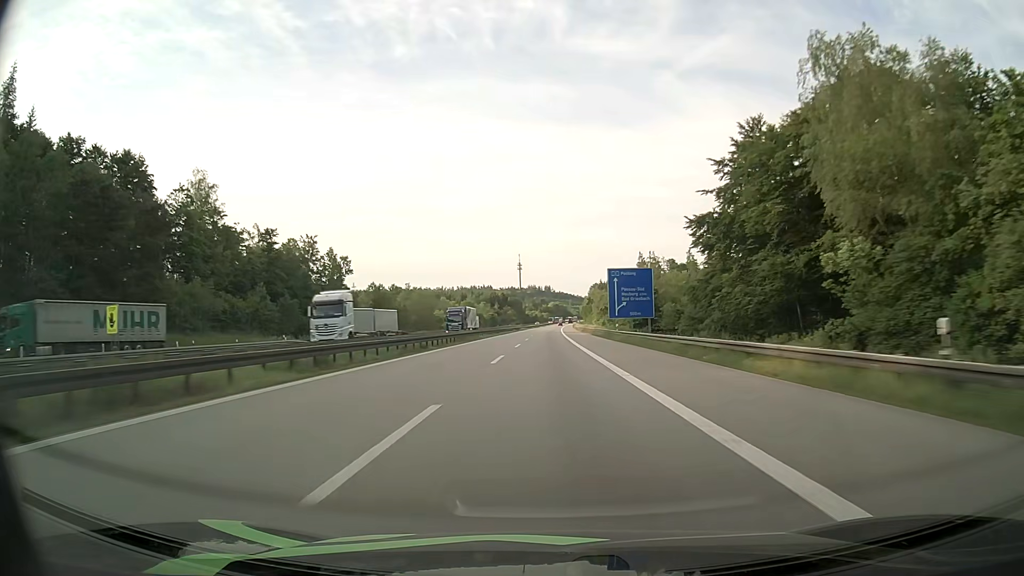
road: motorway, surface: asphalt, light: Day
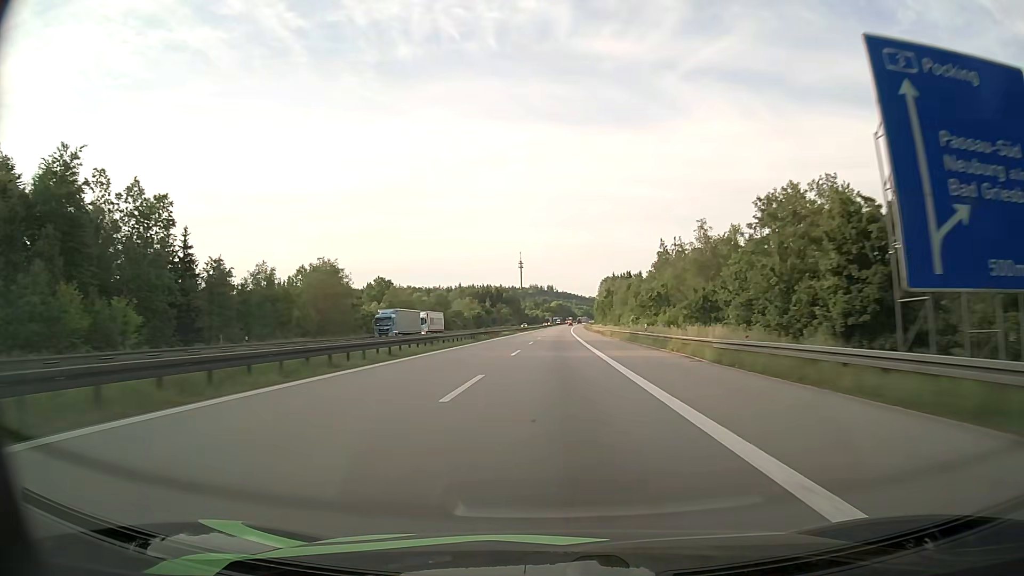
(-0.1, +65.3) m; 0°
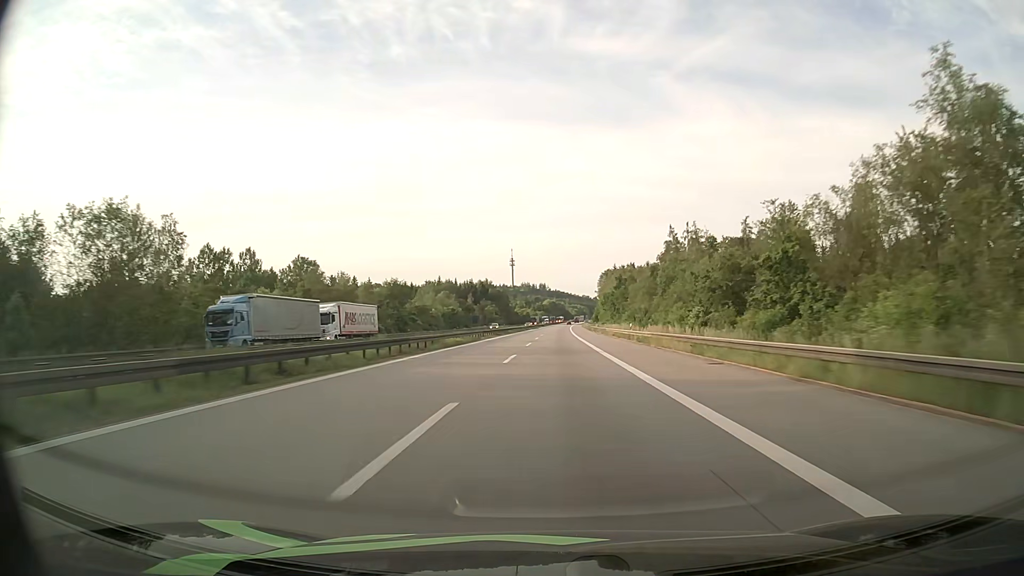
(+0.2, +42.4) m; +1°
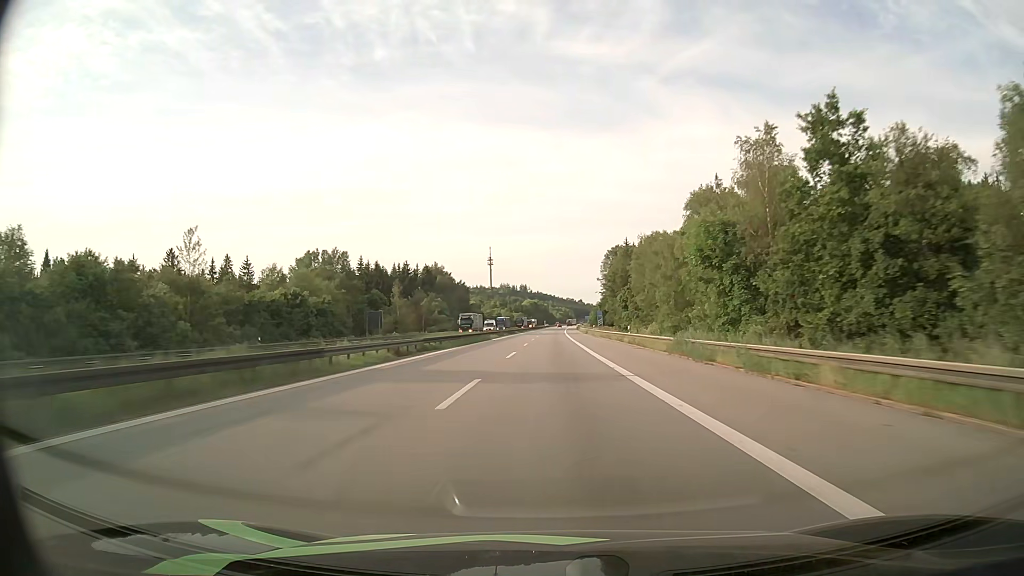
(+1.4, +101.8) m; +2°
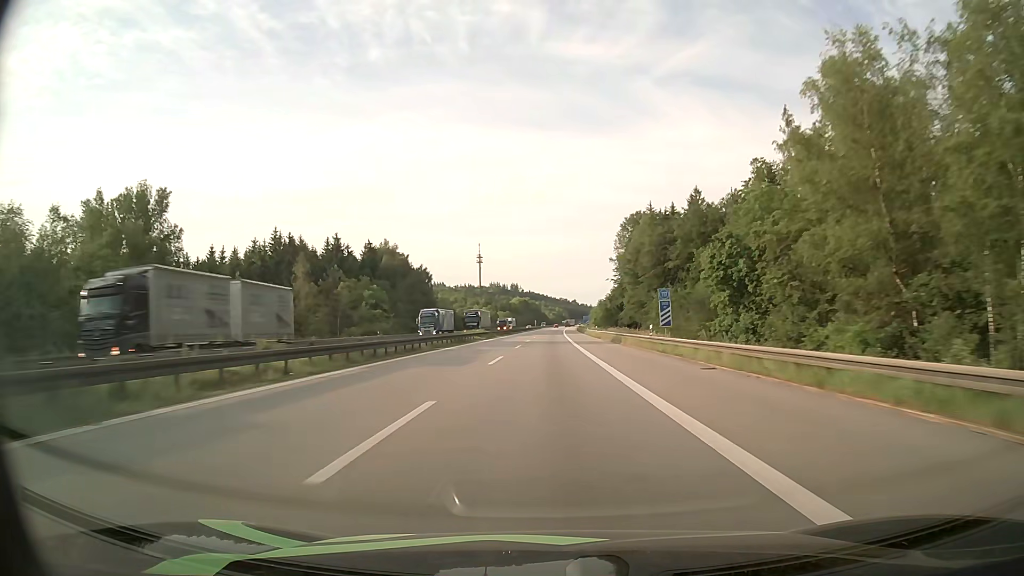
(+0.3, +59.4) m; +1°
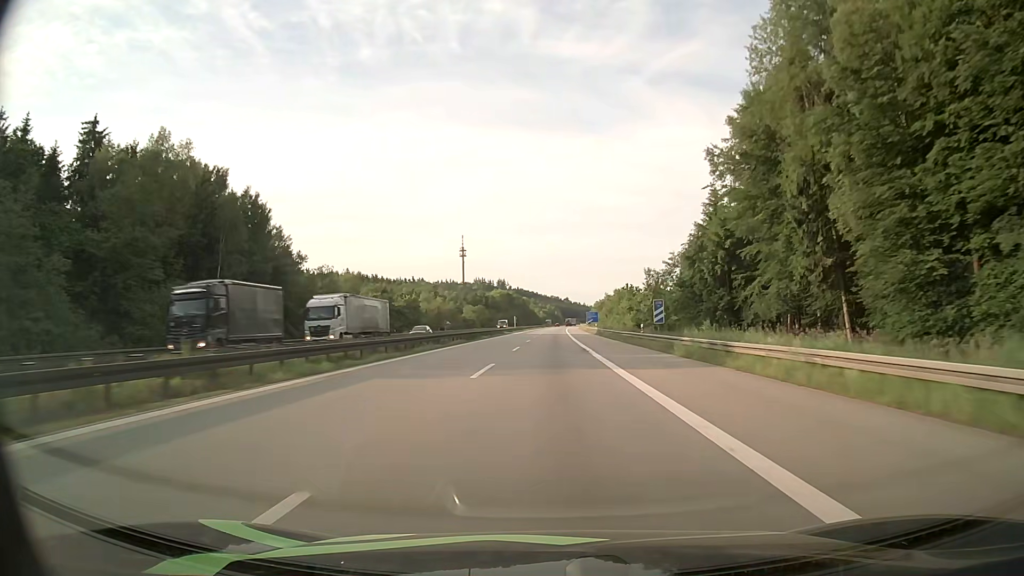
(+0.4, +96.6) m; +1°
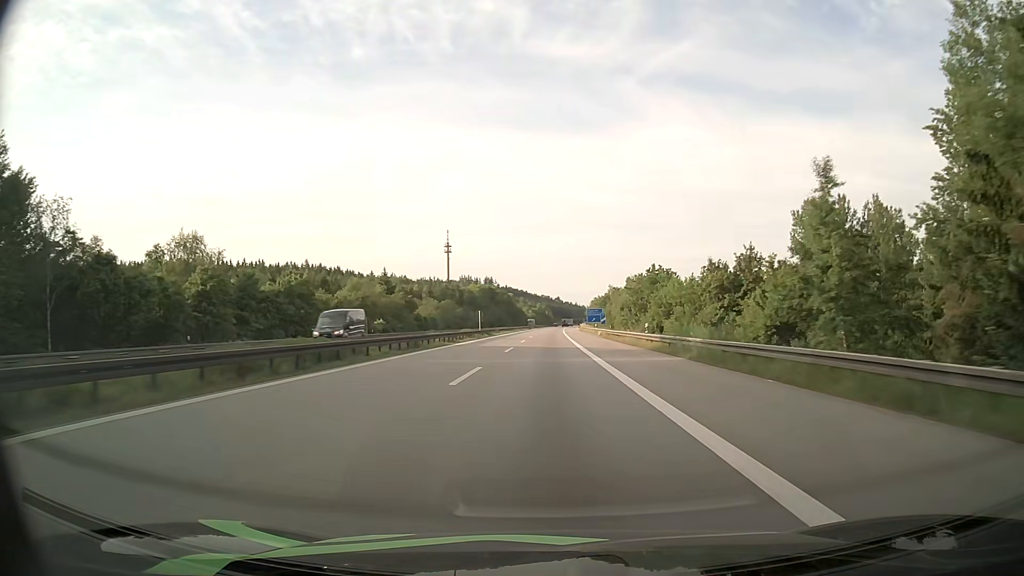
(+0.4, +56.1) m; +1°
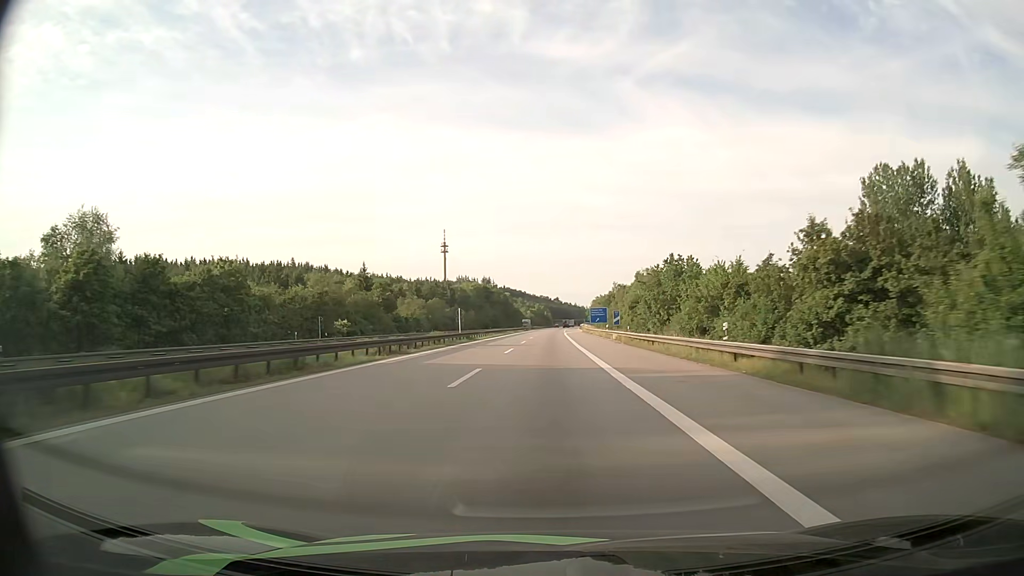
(0.0, +18.2) m; 0°
(0, +10) (0, +20) (0, +30) (0, +40) (0, +50) (0, +60) (0, +70) (+1, +80) (+1, +90) (+1, +100) m
